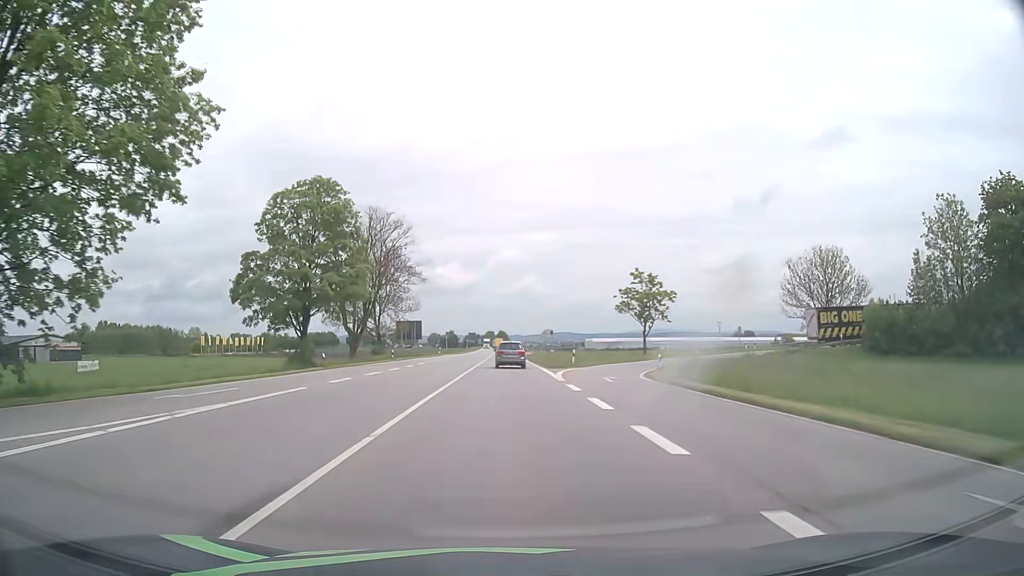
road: primary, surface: asphalt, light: Day
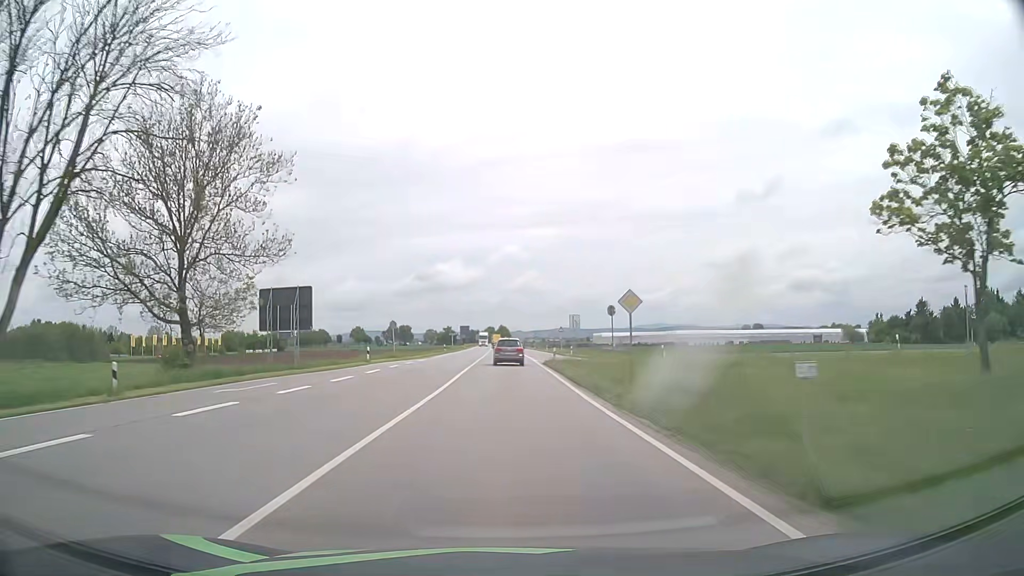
(0.0, +47.4) m; 0°
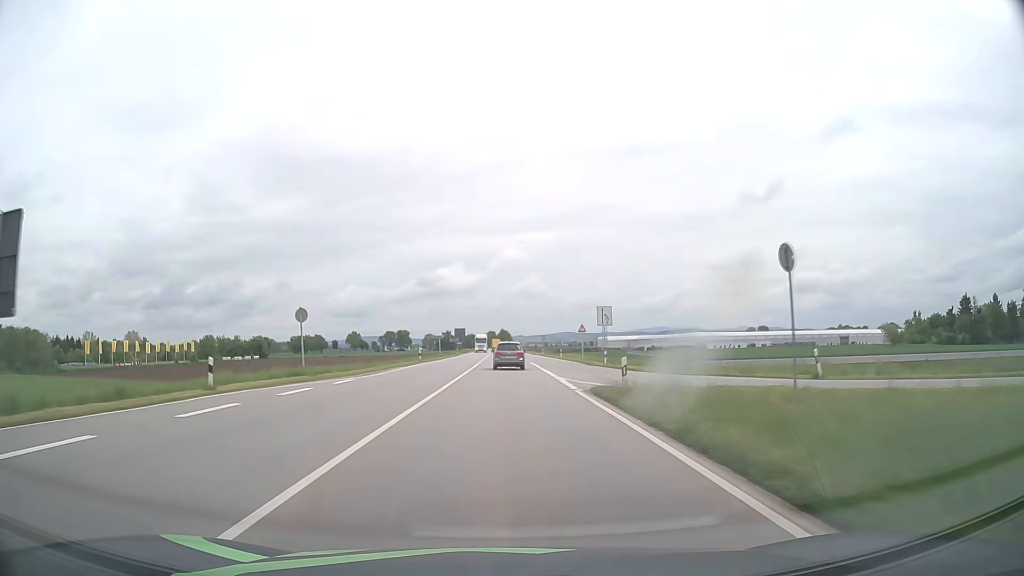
(-0.1, +23.7) m; 0°
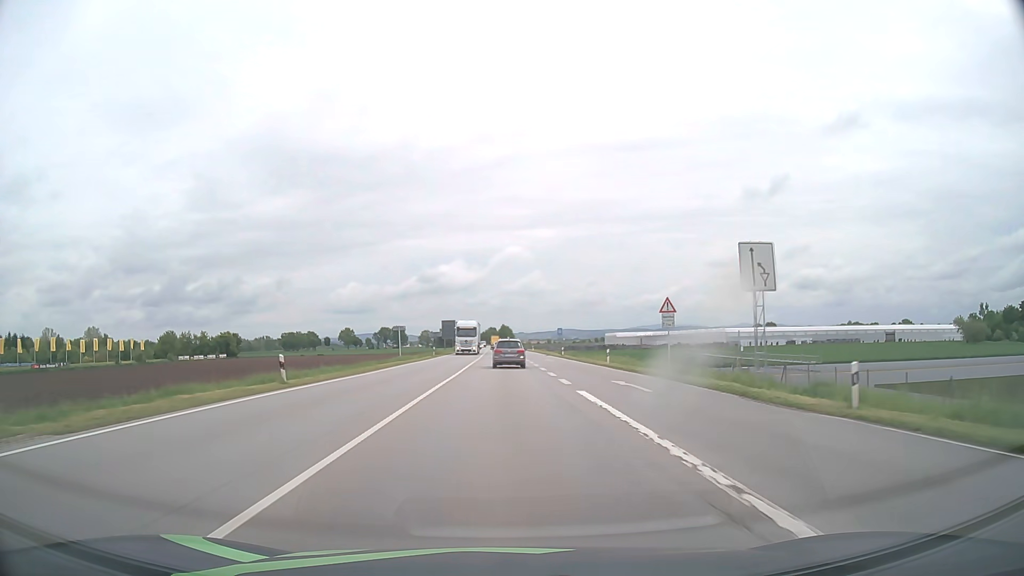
(+0.1, +34.9) m; 0°
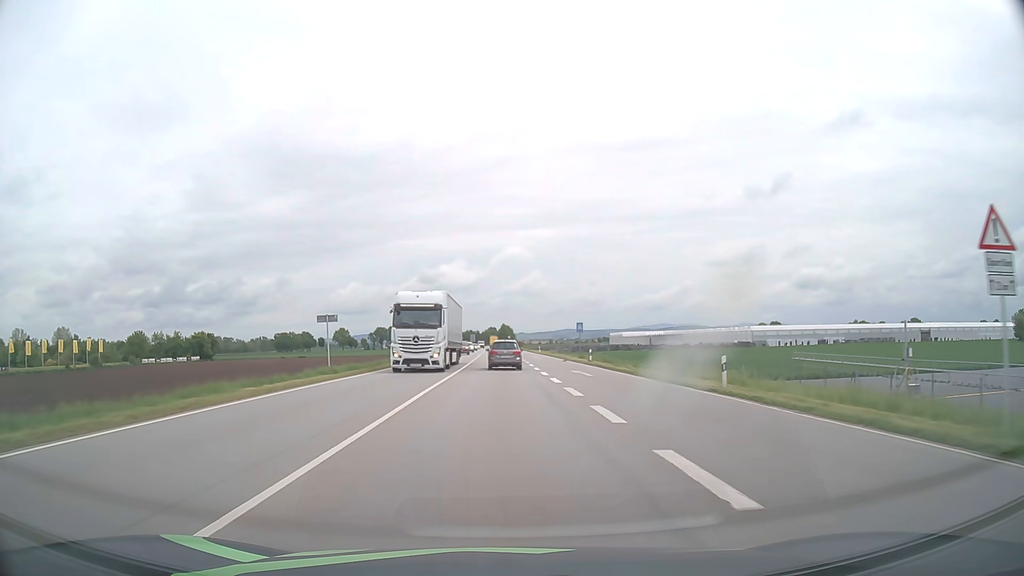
(0.0, +22.8) m; 0°
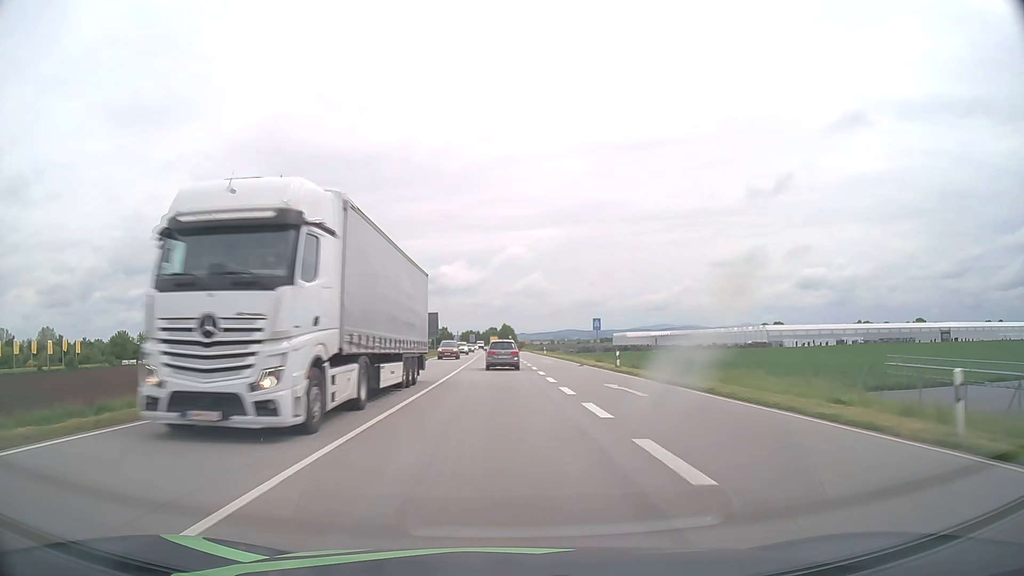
(0.0, +11.2) m; 0°
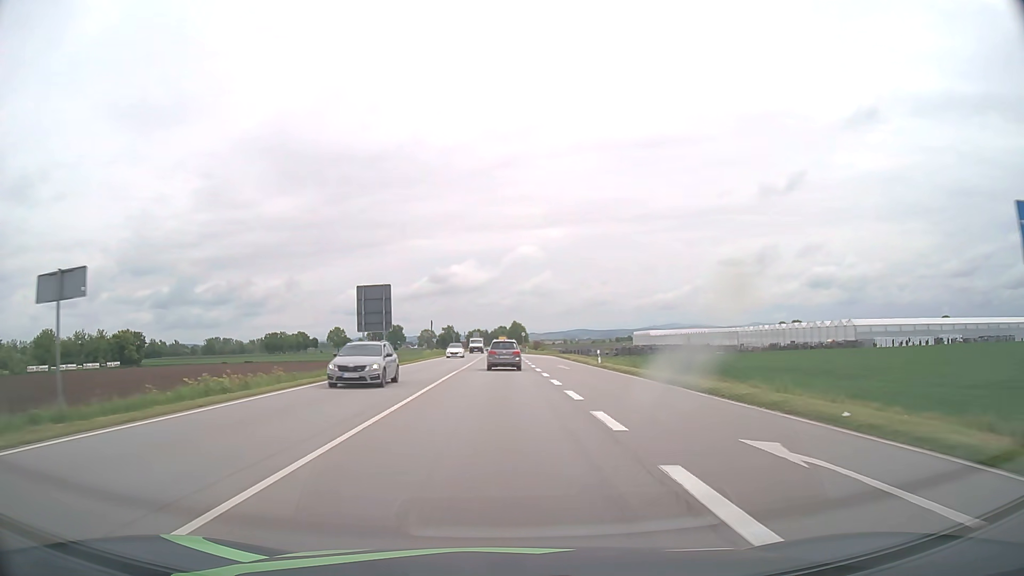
(-0.3, +44.3) m; -1°
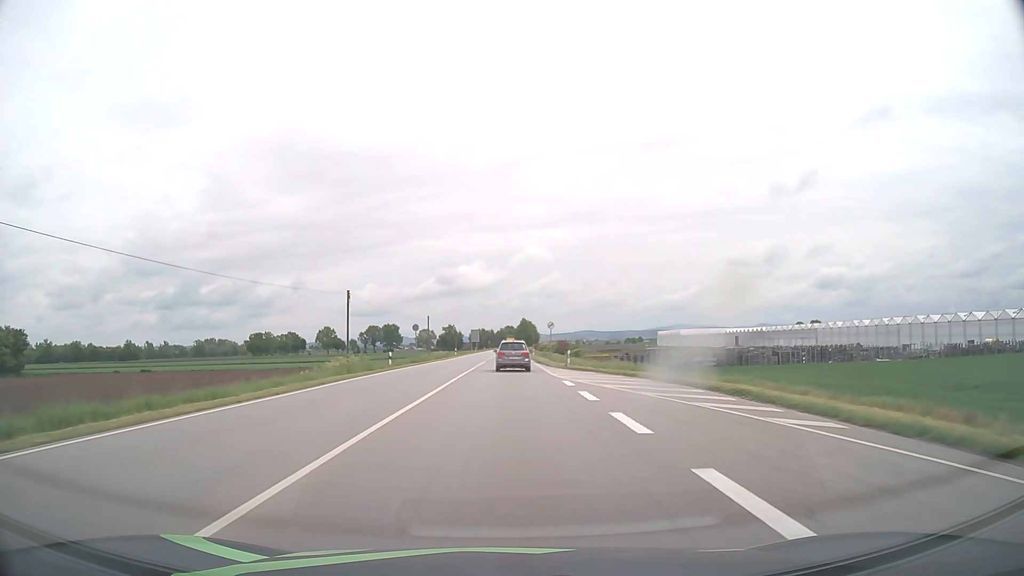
(-0.4, +54.7) m; -1°
(0, +10) (0, +20) (0, +30) (0, +40) (0, +50) (0, +60) (0, +70) (0, +80) (0, +90) (0, +100) m
